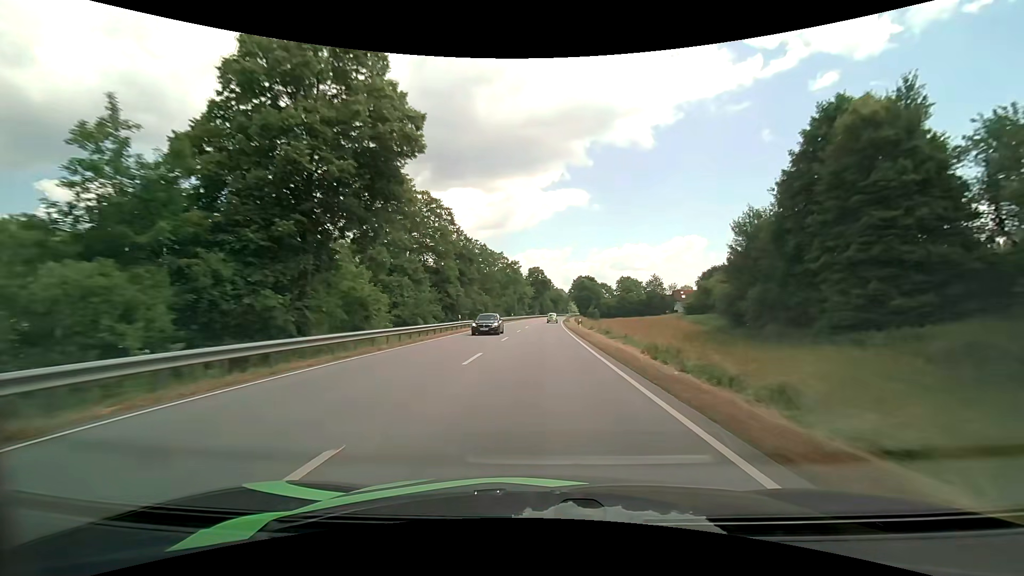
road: primary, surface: asphalt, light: Day
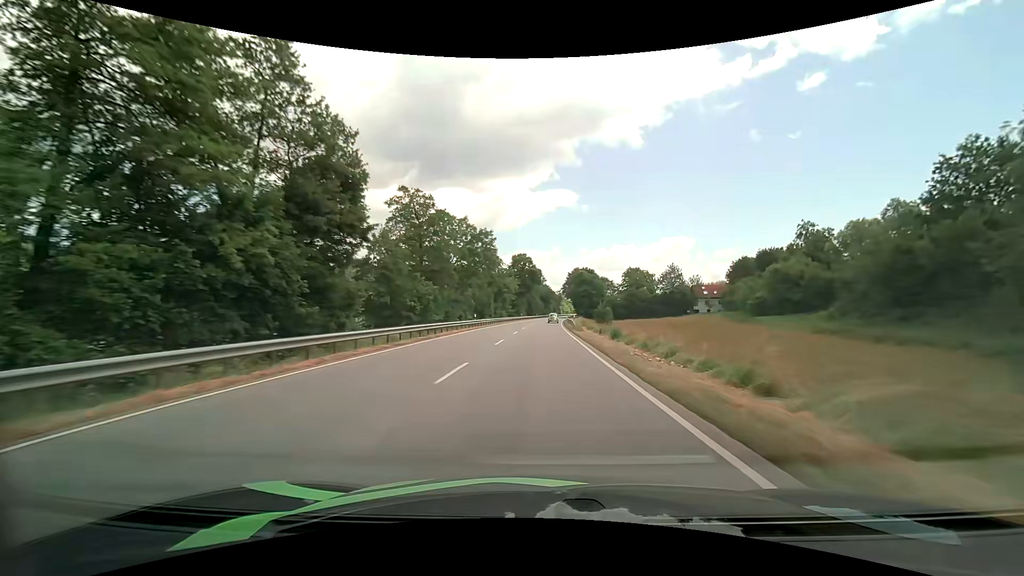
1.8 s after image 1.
(+0.5, +39.8) m; +1°
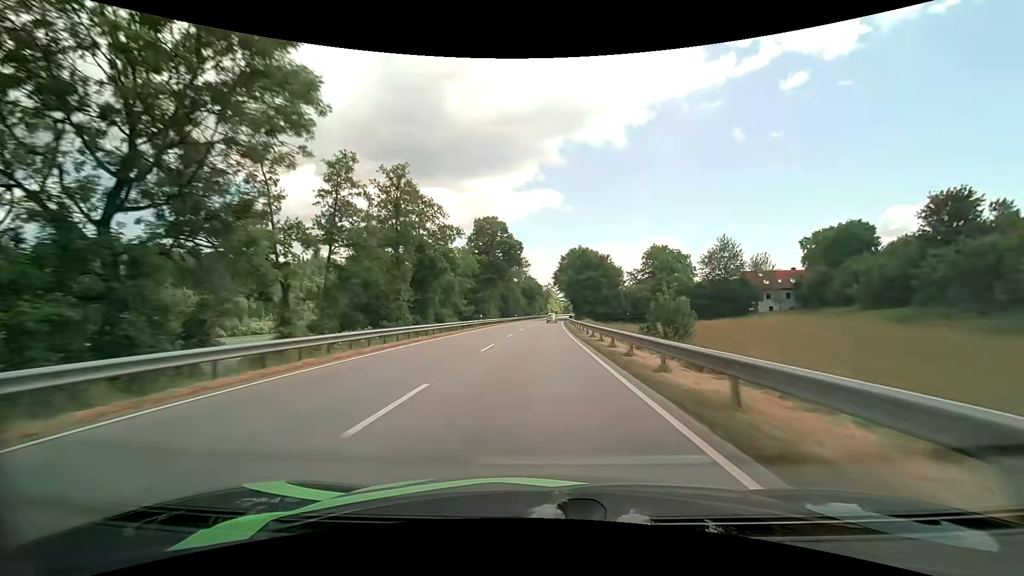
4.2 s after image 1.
(+0.7, +52.2) m; +2°
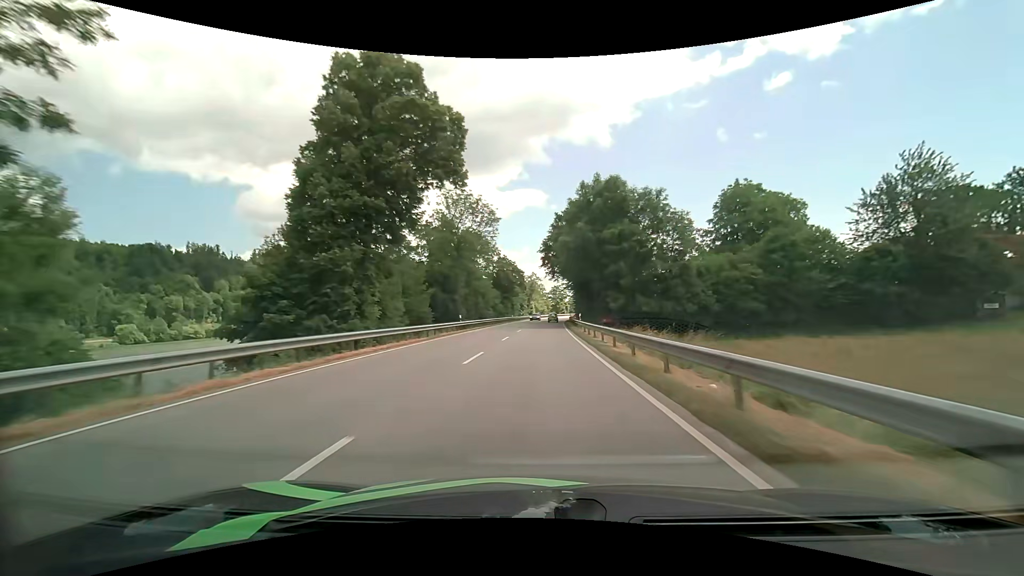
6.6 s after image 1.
(+0.8, +52.2) m; +2°
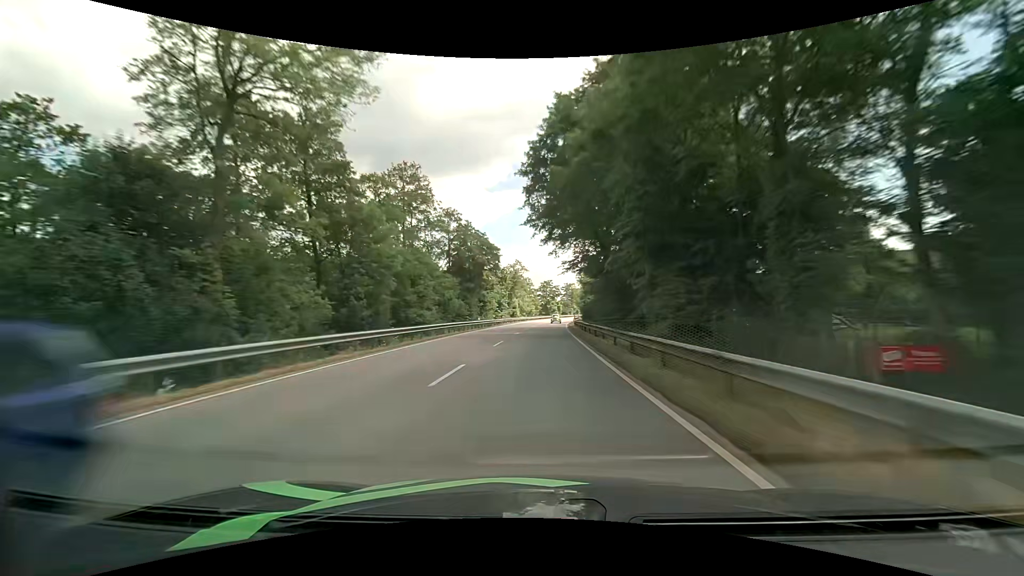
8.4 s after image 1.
(+0.6, +39.9) m; +2°
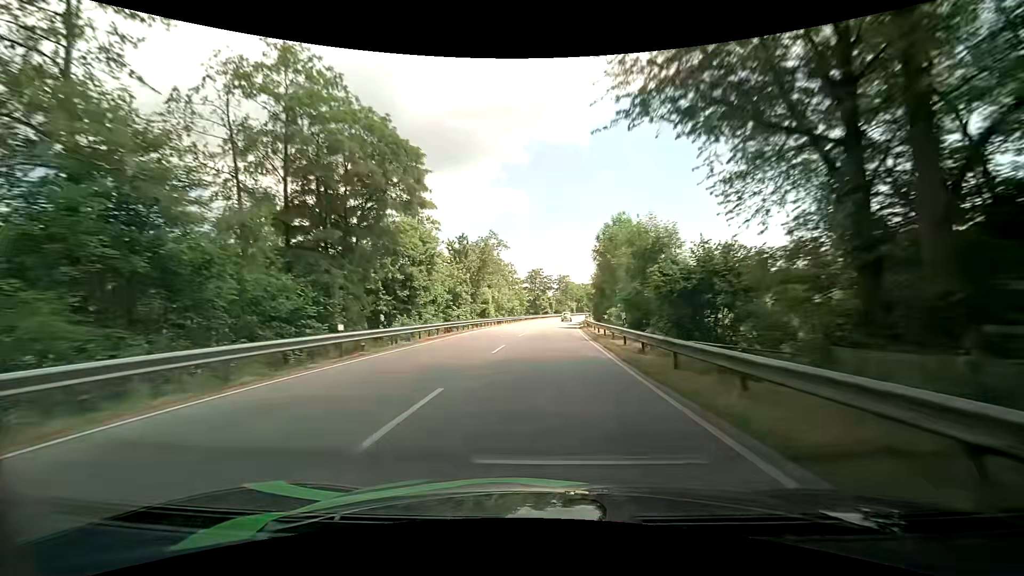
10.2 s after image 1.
(+0.3, +40.1) m; +1°
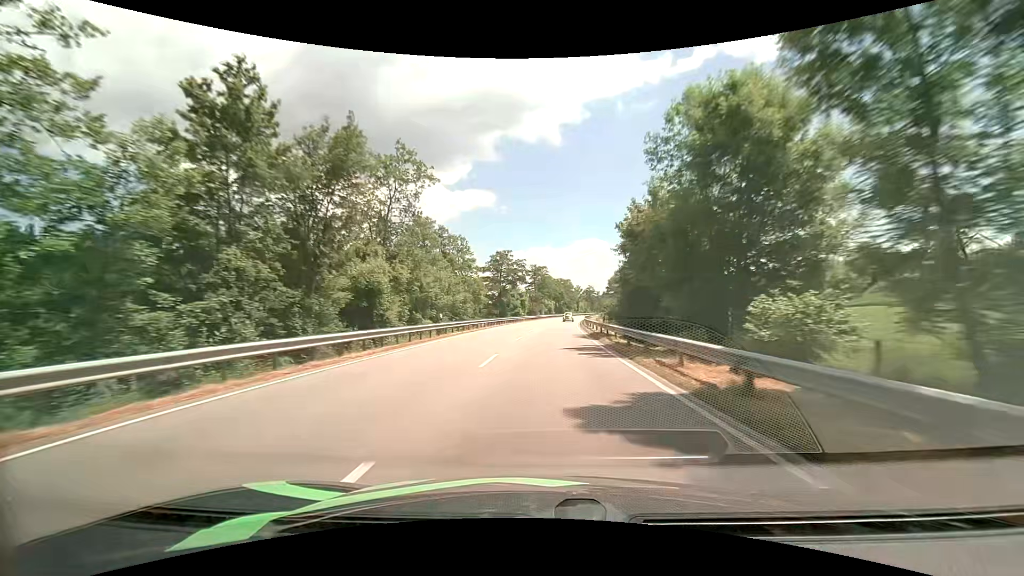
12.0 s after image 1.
(+0.8, +40.1) m; +3°
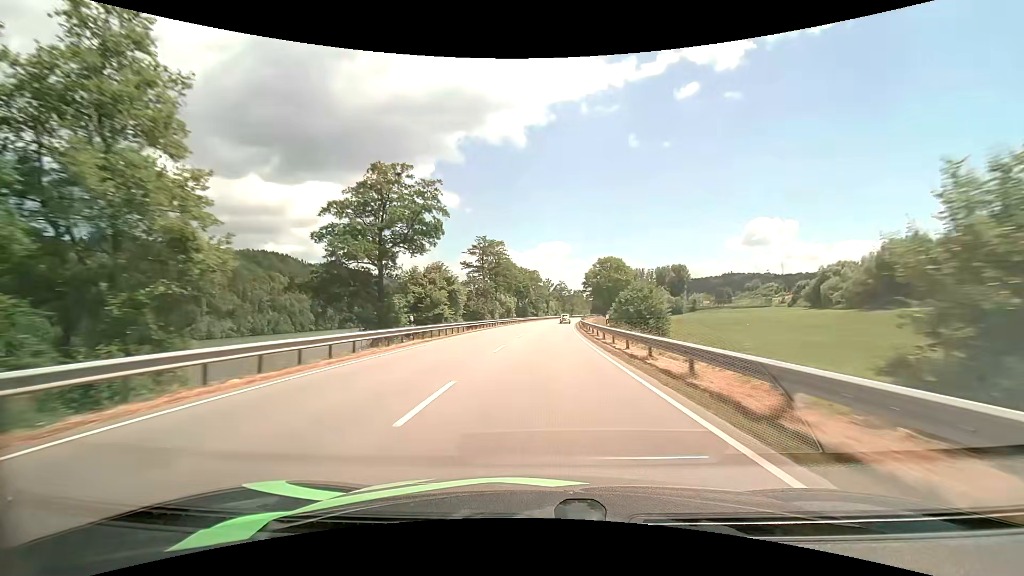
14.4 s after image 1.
(+2.0, +54.1) m; +4°
(0, +10) (0, +20) (+1, +30) (+1, +40) (+2, +50) (+2, +60) (+3, +70) (+4, +80) (+5, +90) (+6, +100) m
